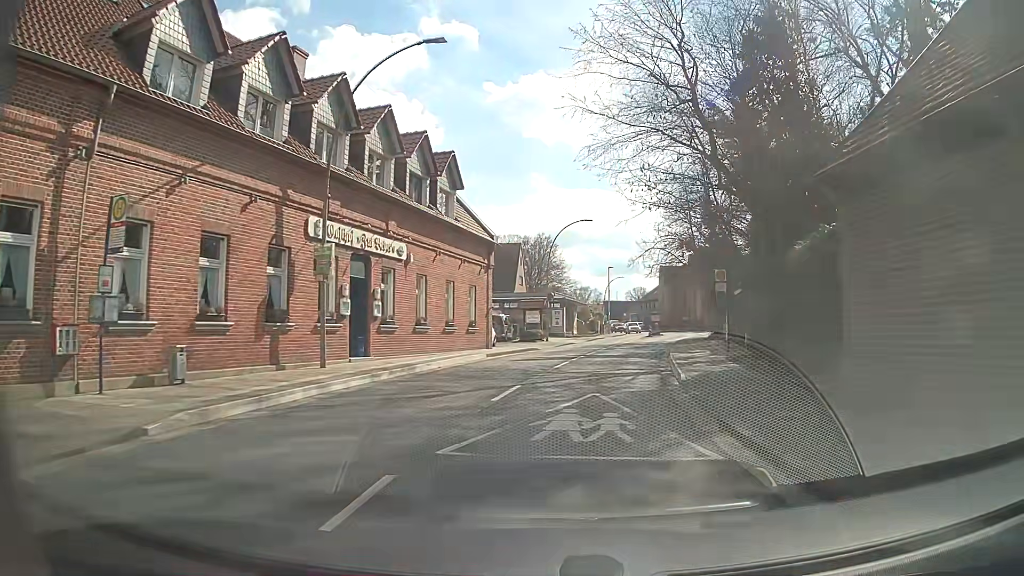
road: secondary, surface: asphalt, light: Day
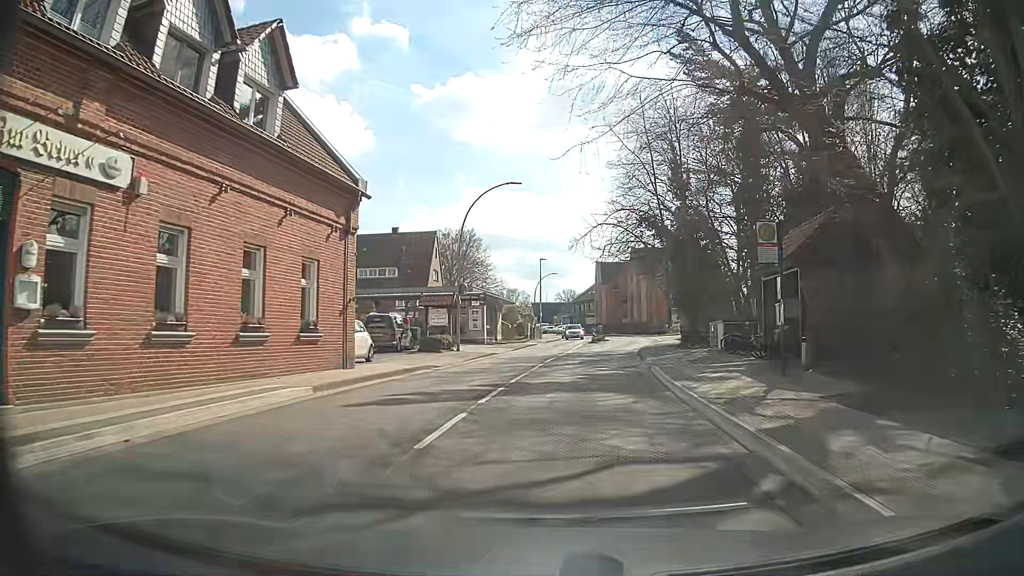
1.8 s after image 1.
(+0.8, +13.6) m; +6°
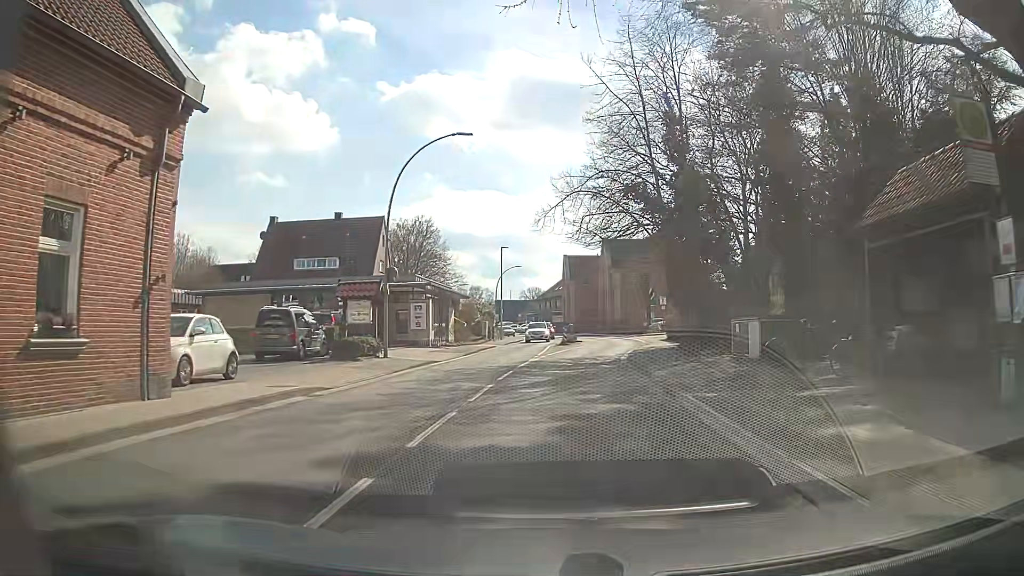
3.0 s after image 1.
(+0.2, +9.0) m; +2°
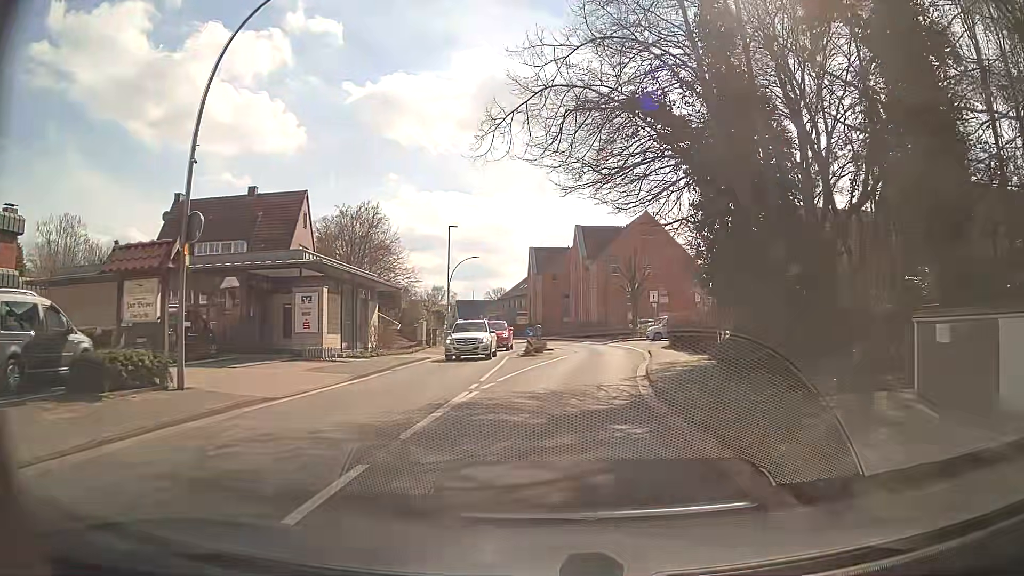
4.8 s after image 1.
(+0.5, +13.3) m; +3°
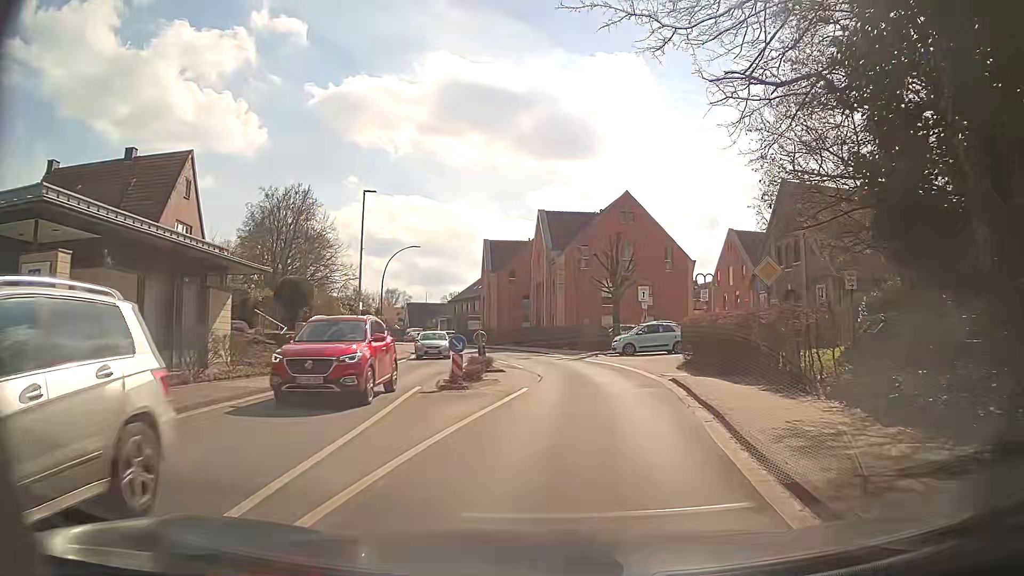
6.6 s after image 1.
(+0.4, +13.3) m; +2°
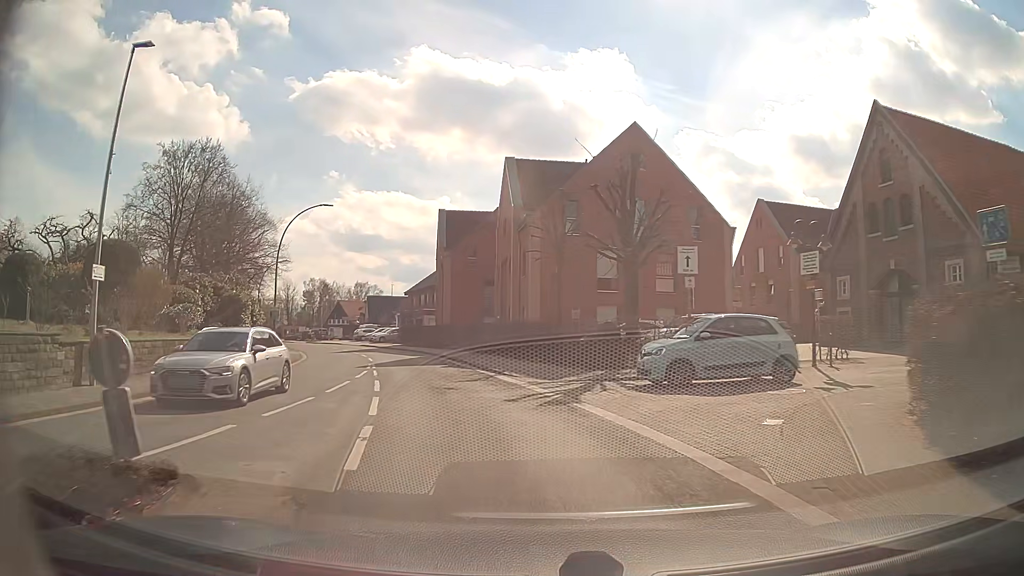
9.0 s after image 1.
(+1.4, +18.6) m; +4°
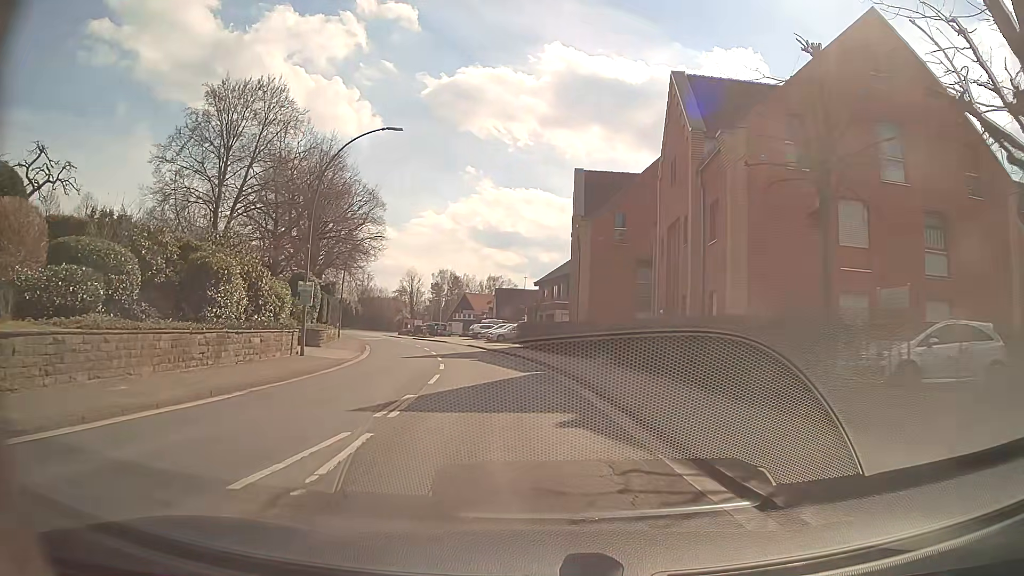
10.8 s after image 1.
(-1.6, +15.1) m; -11°
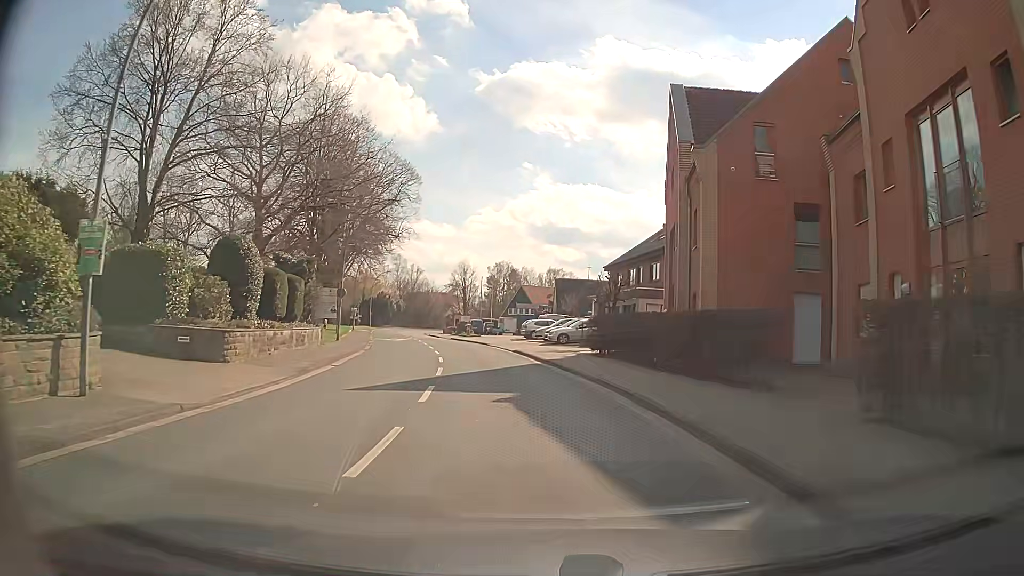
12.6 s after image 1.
(-0.9, +16.0) m; -5°
